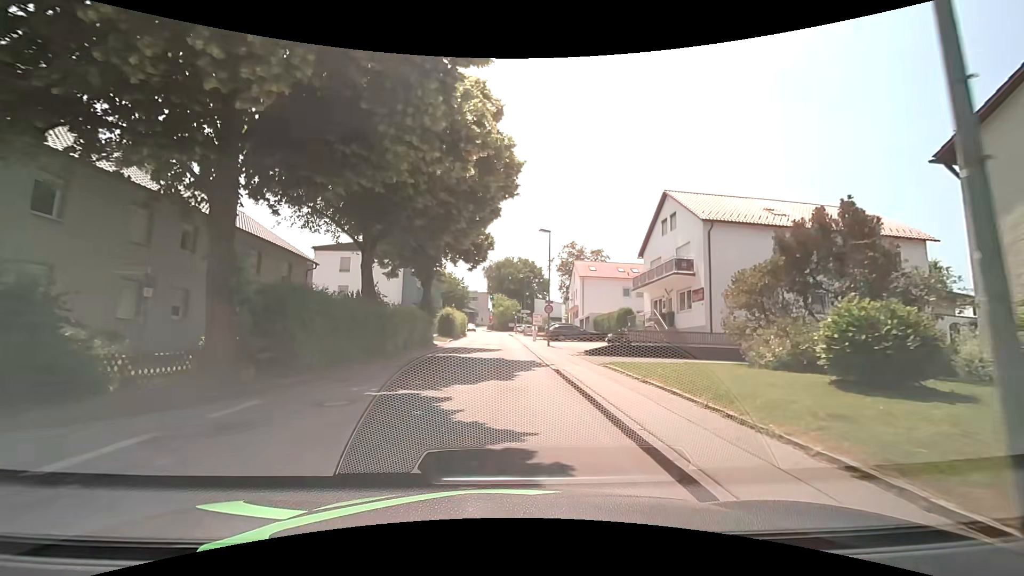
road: unclassified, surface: asphalt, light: Day
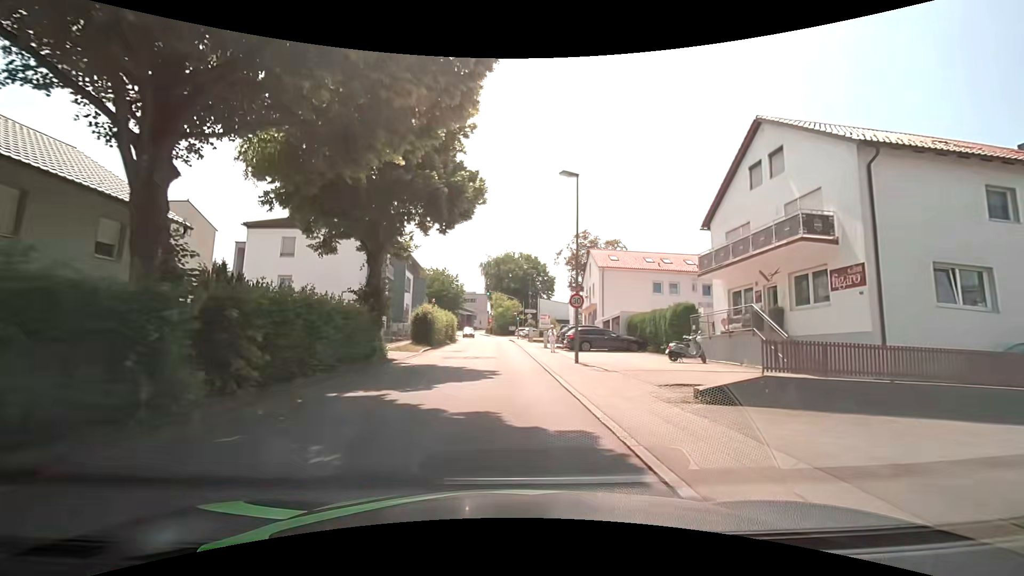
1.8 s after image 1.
(-0.1, +13.2) m; -1°
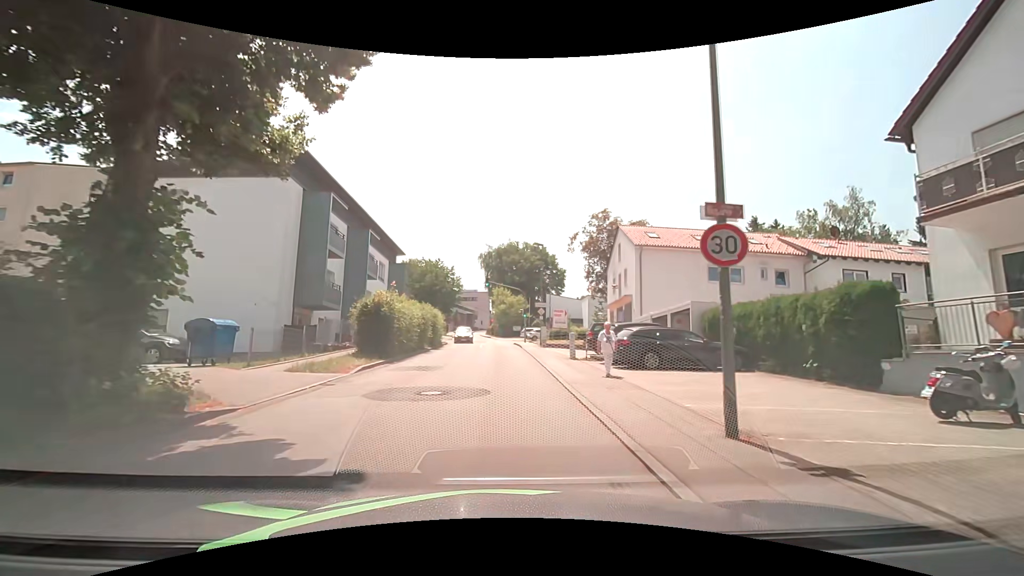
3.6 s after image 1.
(+0.1, +13.3) m; 0°
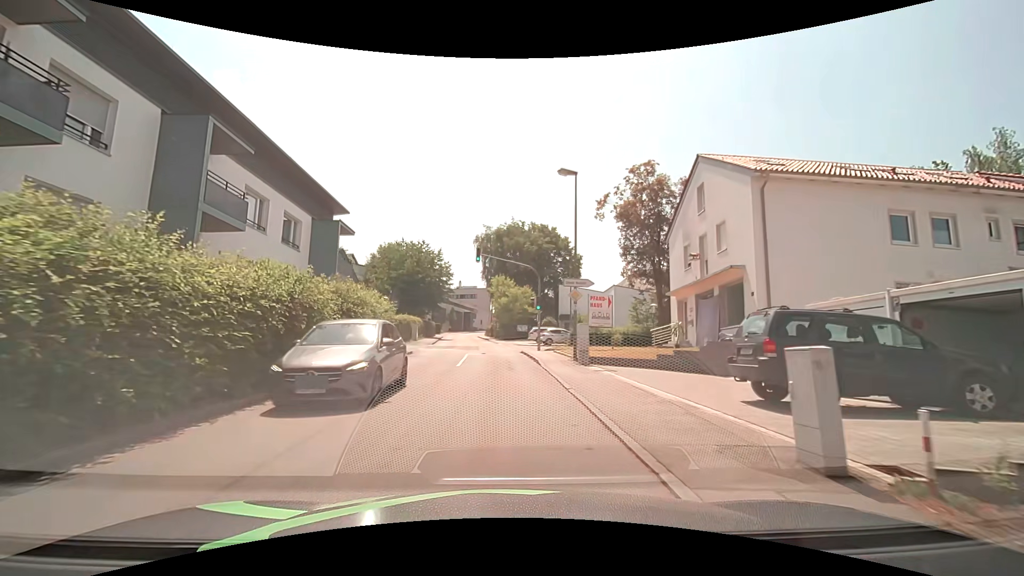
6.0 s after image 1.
(-0.1, +17.9) m; -1°
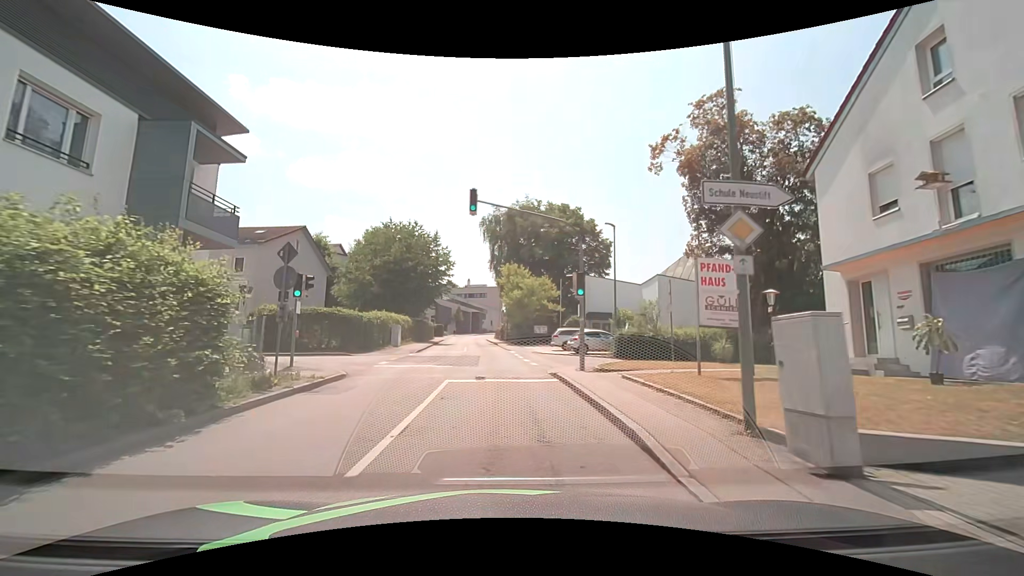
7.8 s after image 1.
(-0.2, +13.4) m; -2°
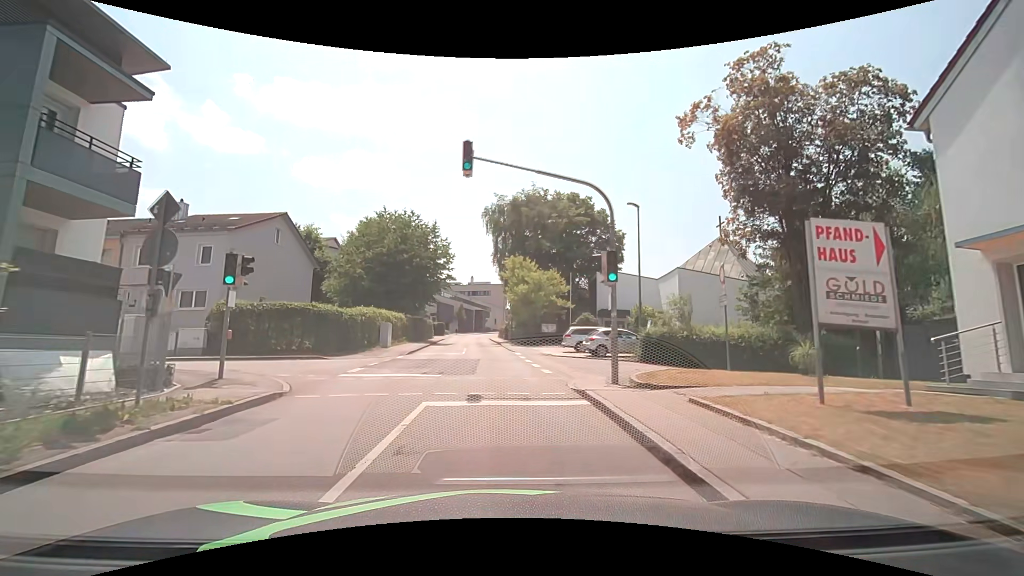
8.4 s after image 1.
(0.0, +4.5) m; -1°
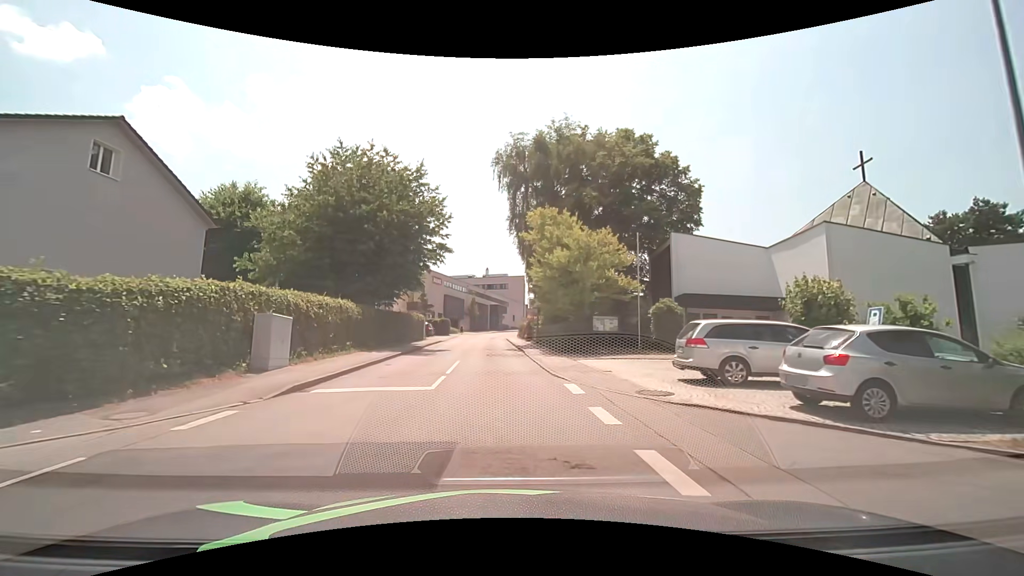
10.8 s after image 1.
(-0.3, +17.9) m; -1°
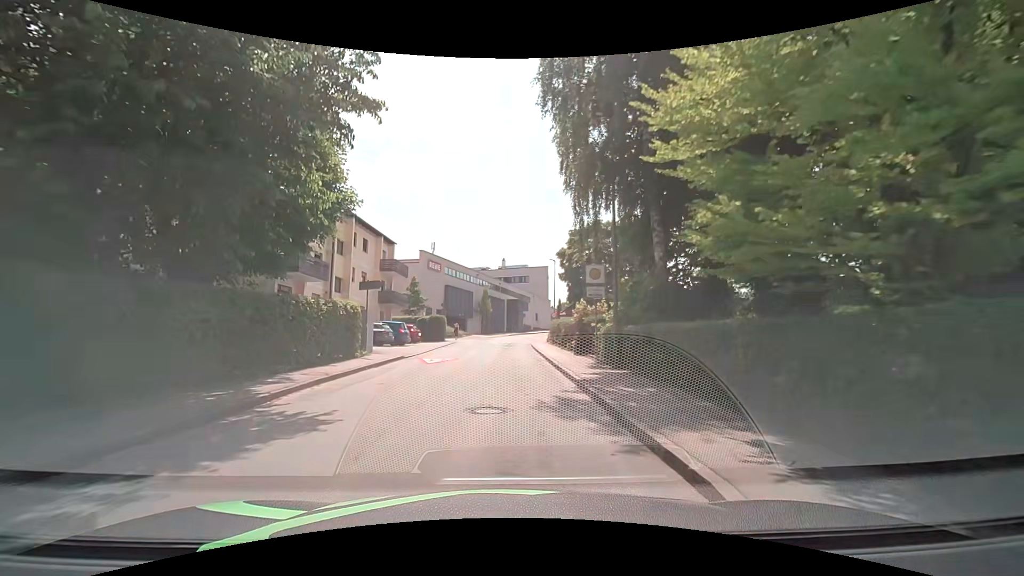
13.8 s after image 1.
(-0.7, +22.4) m; -3°
(0, +10) (0, +20) (0, +30) (0, +40) (+1, +50) (+2, +60) (+4, +70) (+7, +79) (+10, +89) (+14, +98) m
